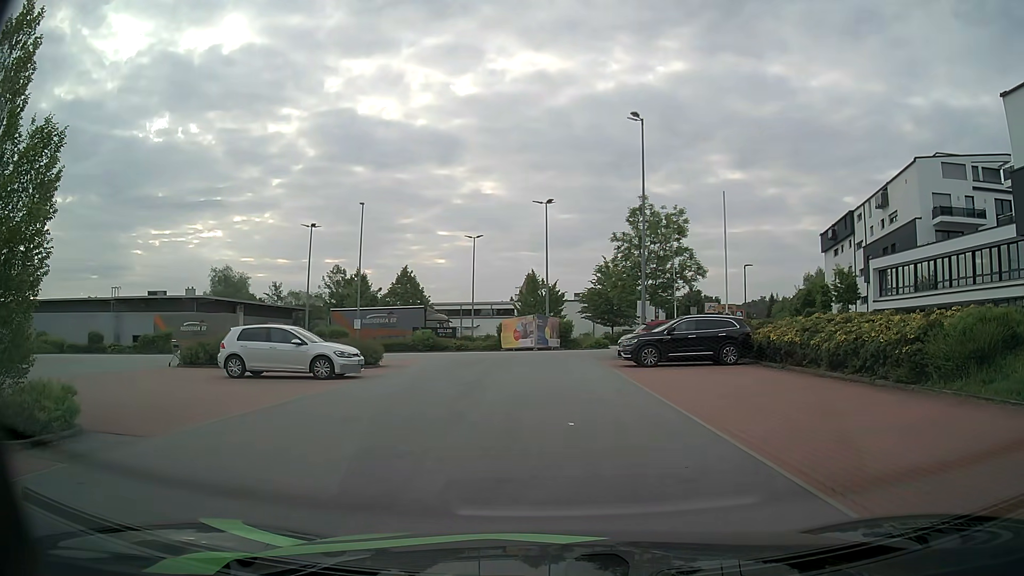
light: Day
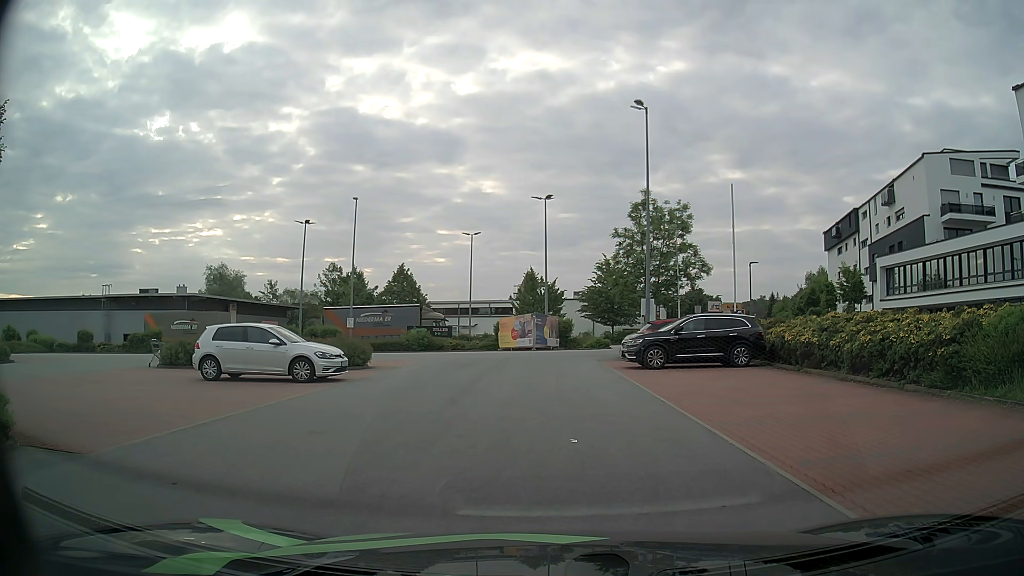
(0.0, +1.4) m; 0°
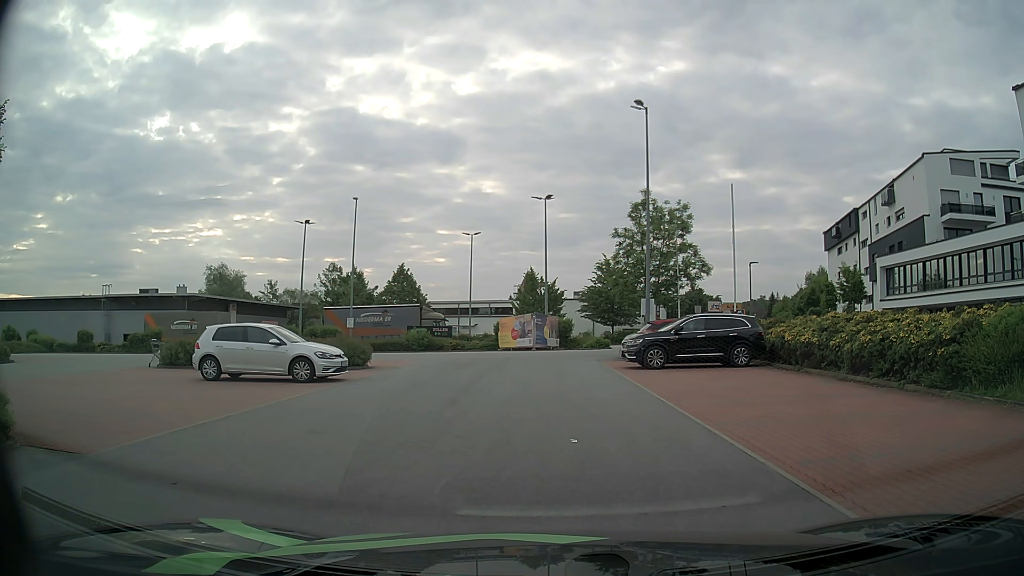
(0.0, 0.0) m; 0°
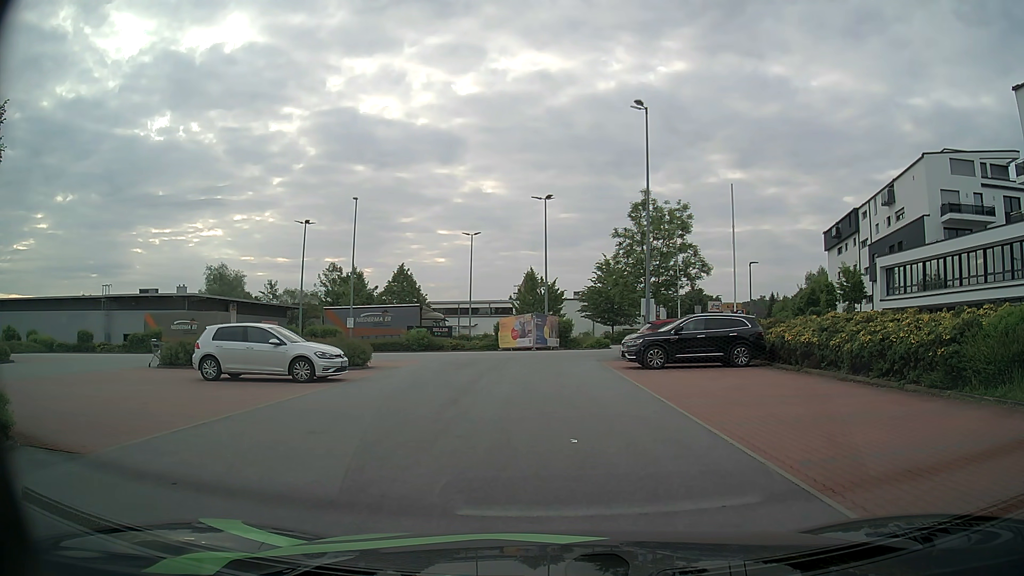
(0.0, 0.0) m; 0°
